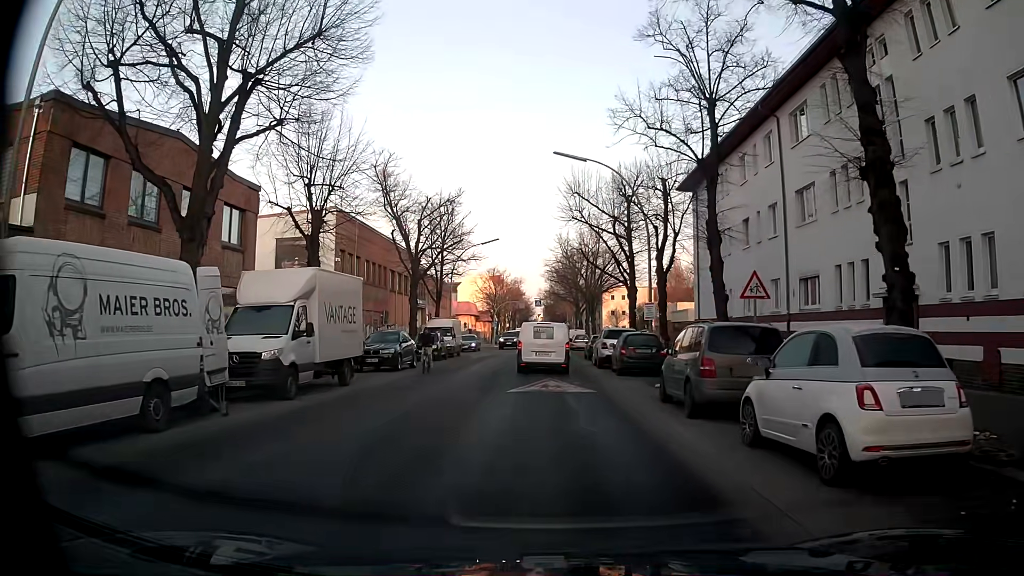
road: tertiary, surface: asphalt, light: Day
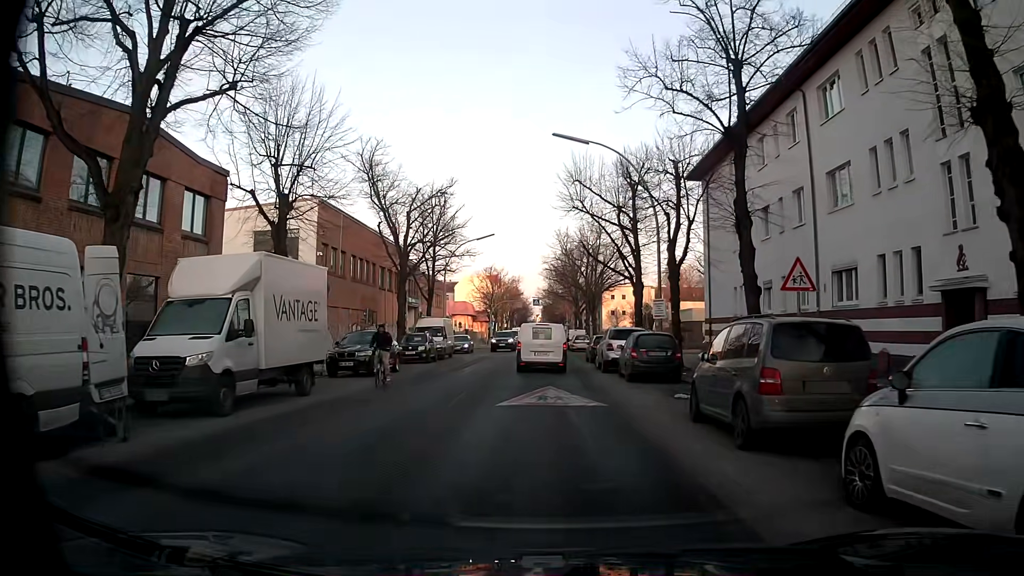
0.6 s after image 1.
(0.0, +3.3) m; +1°
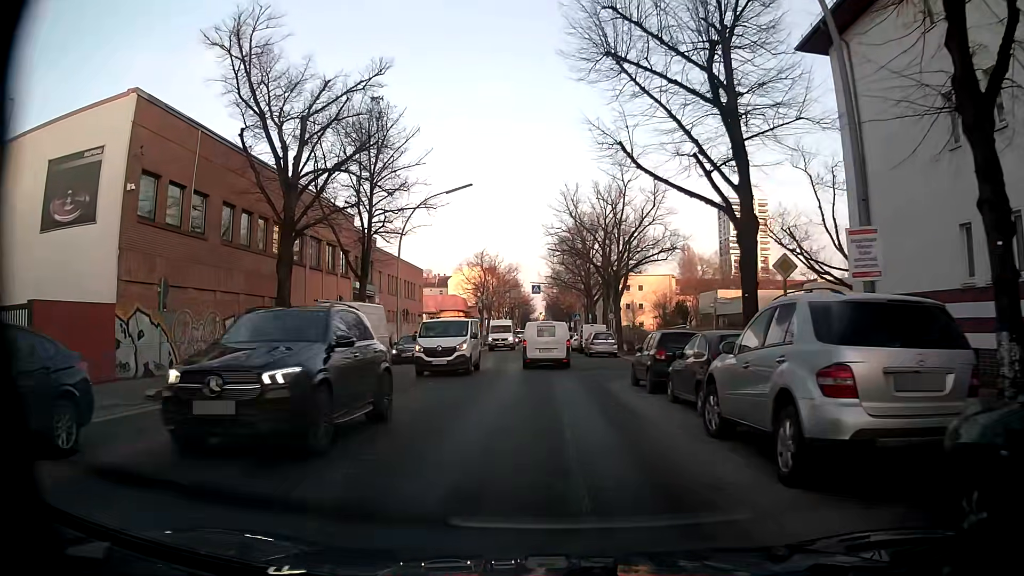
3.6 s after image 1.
(-0.3, +20.0) m; -2°
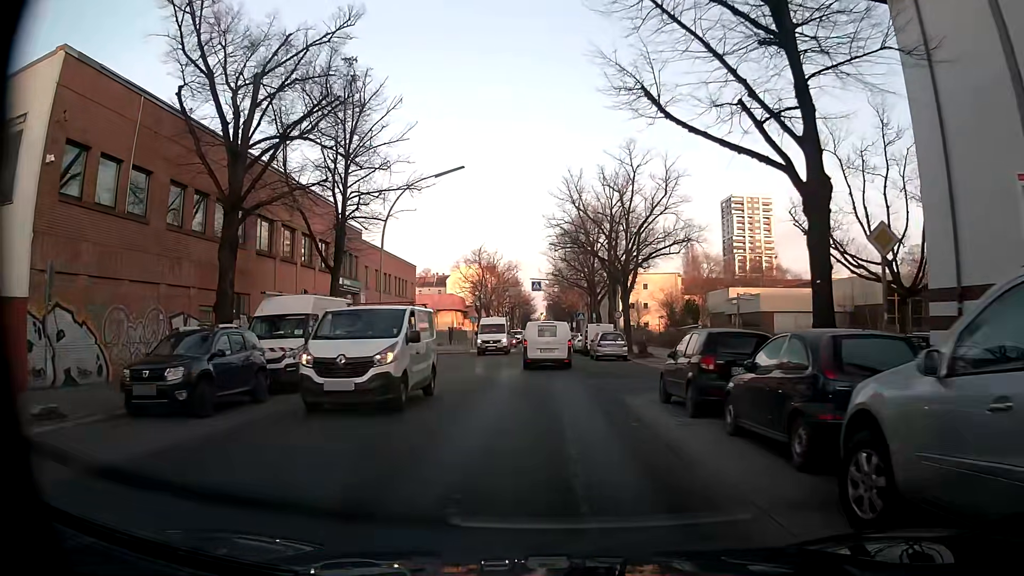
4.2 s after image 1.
(+0.1, +4.5) m; +1°
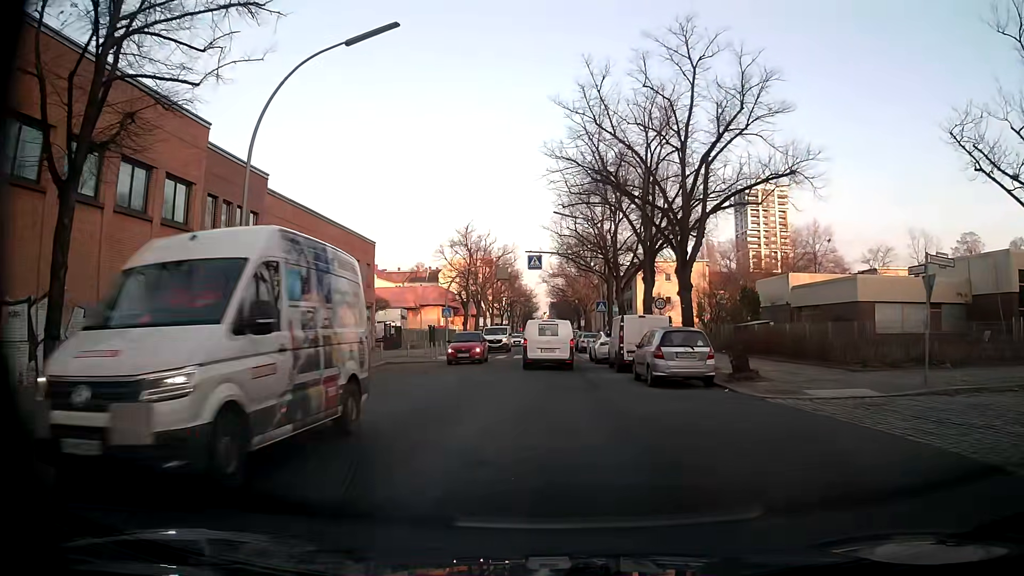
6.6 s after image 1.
(+0.2, +17.7) m; 0°
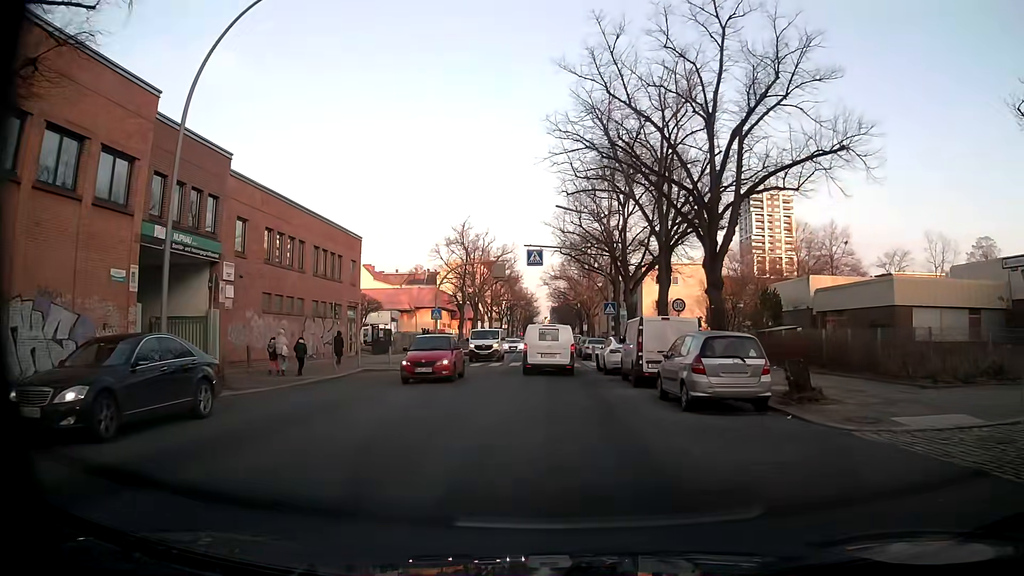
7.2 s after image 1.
(0.0, +4.3) m; 0°
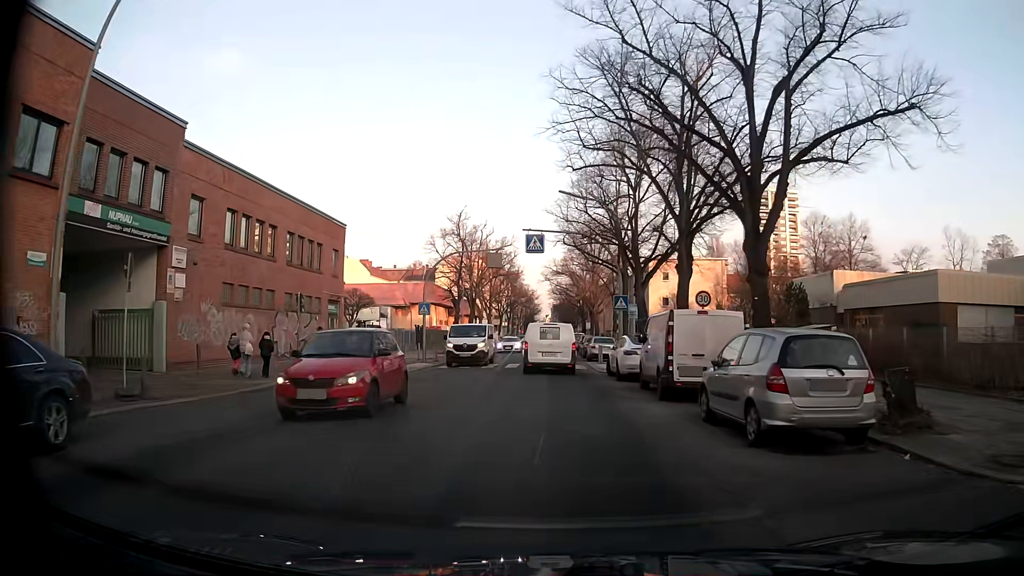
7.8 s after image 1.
(0.0, +4.3) m; 0°
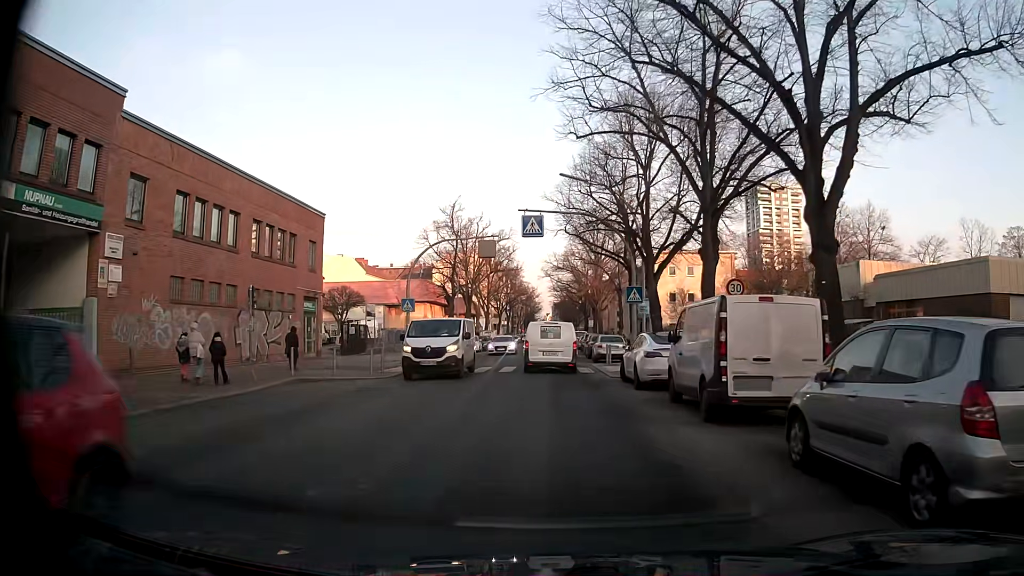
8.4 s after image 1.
(0.0, +4.2) m; +1°
